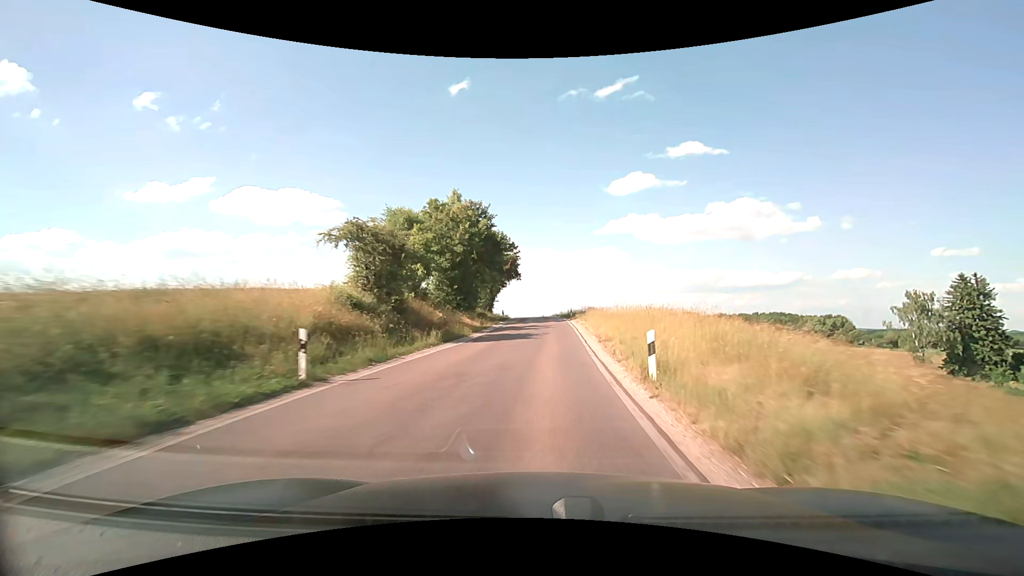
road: secondary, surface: asphalt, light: Day
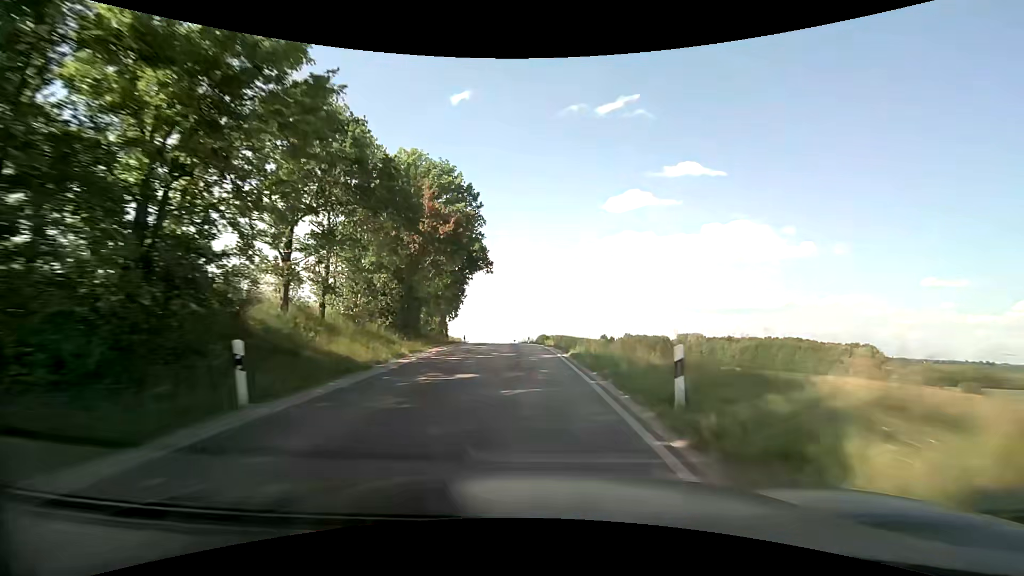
(+1.7, +41.5) m; +2°
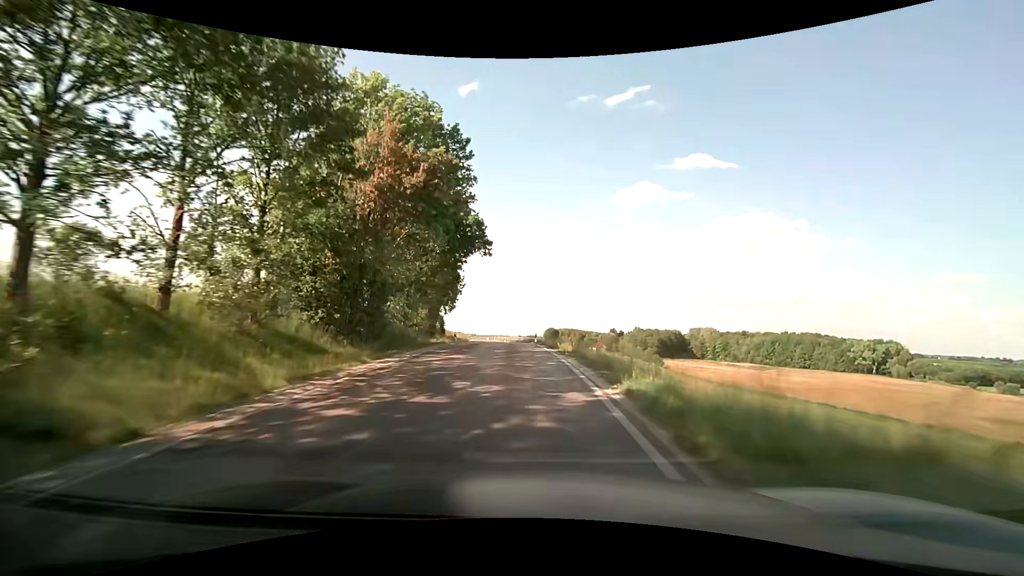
(0.0, +10.4) m; 0°
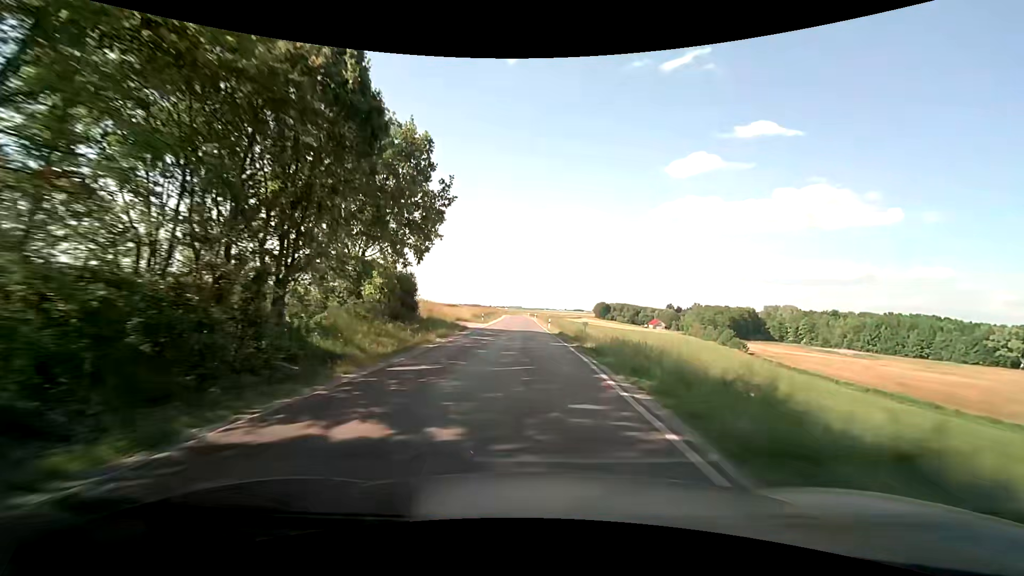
(-2.7, +42.8) m; -6°
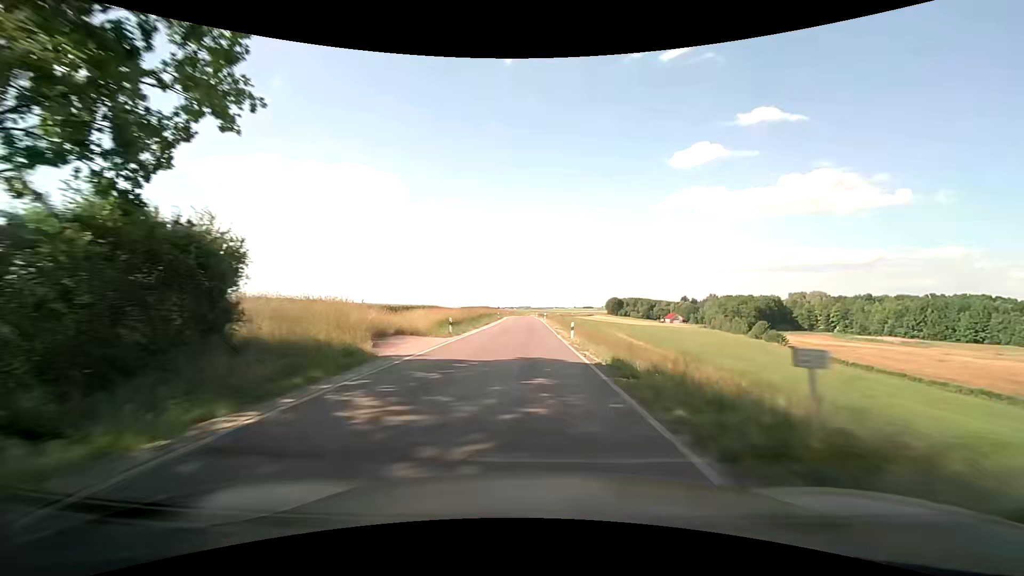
(-0.1, +22.7) m; -1°
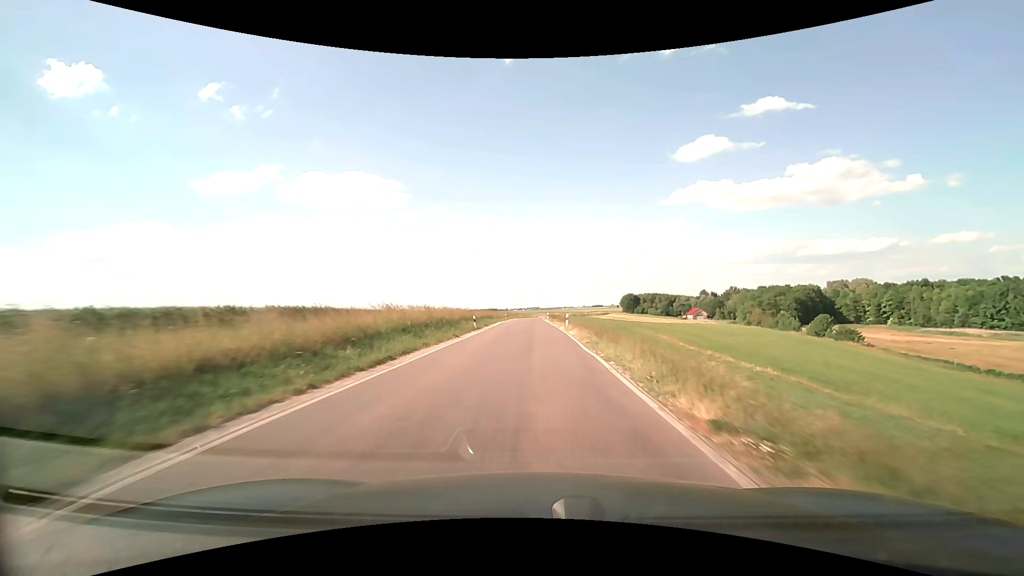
(-0.6, +35.6) m; -2°
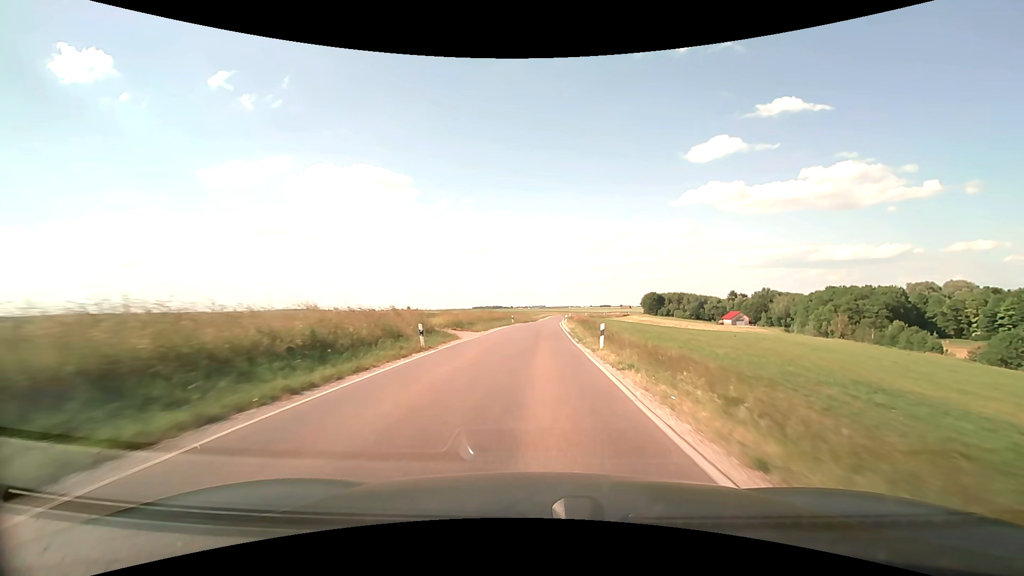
(-0.4, +62.6) m; 0°
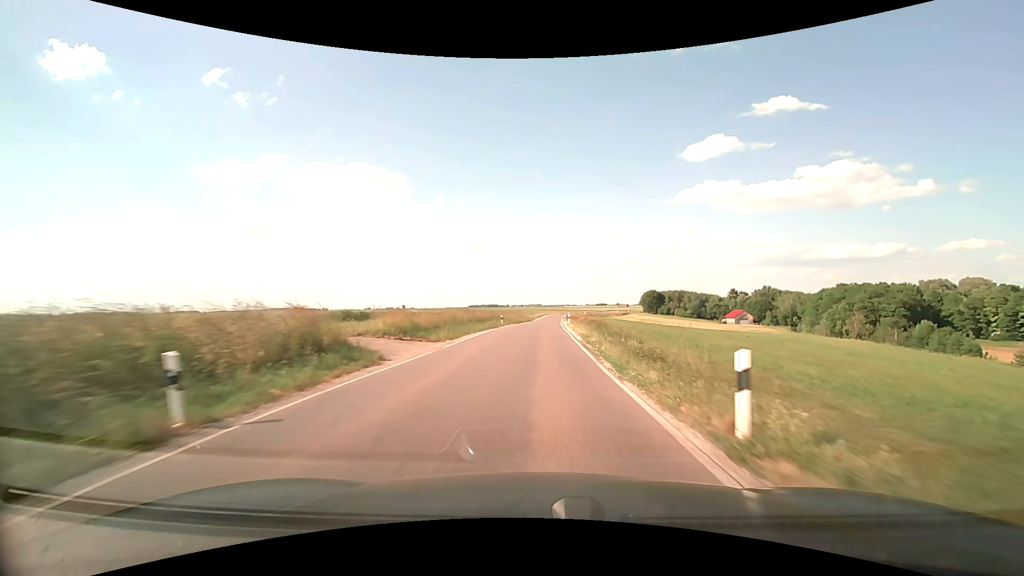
(0.0, +12.8) m; 0°
(0, +10) (0, +20) (0, +30) (0, +40) (+1, +50) (+1, +60) (+1, +70) (+2, +80) (+2, +90) (+3, +100) m
